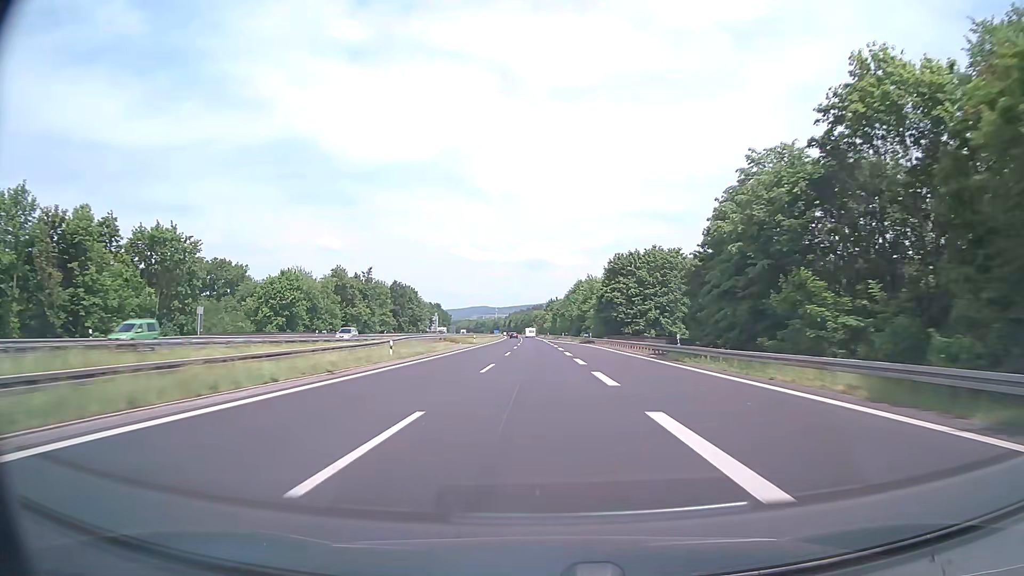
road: motorway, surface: asphalt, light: Day
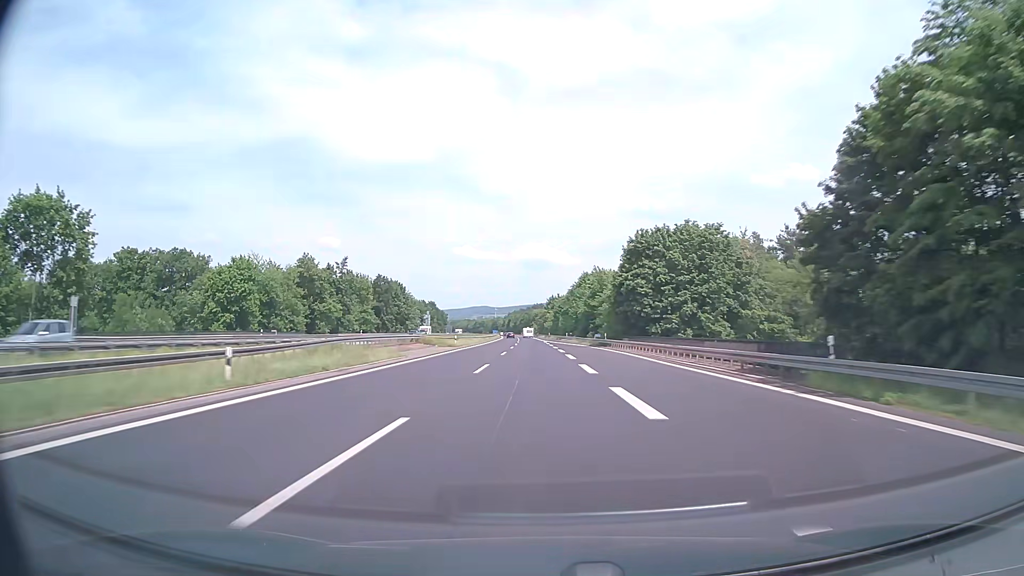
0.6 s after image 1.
(0.0, +19.1) m; 0°
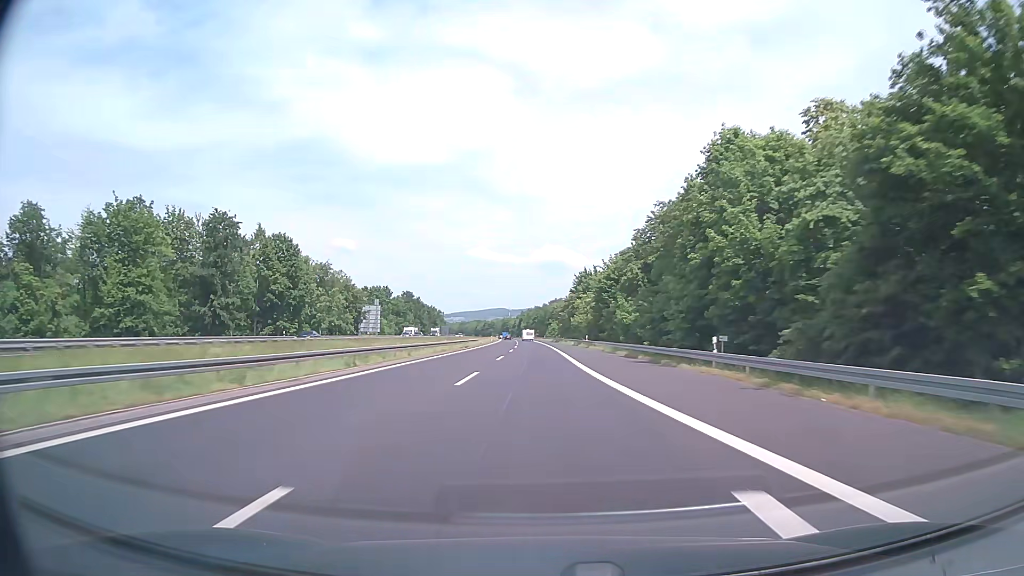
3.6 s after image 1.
(-1.3, +95.3) m; -1°
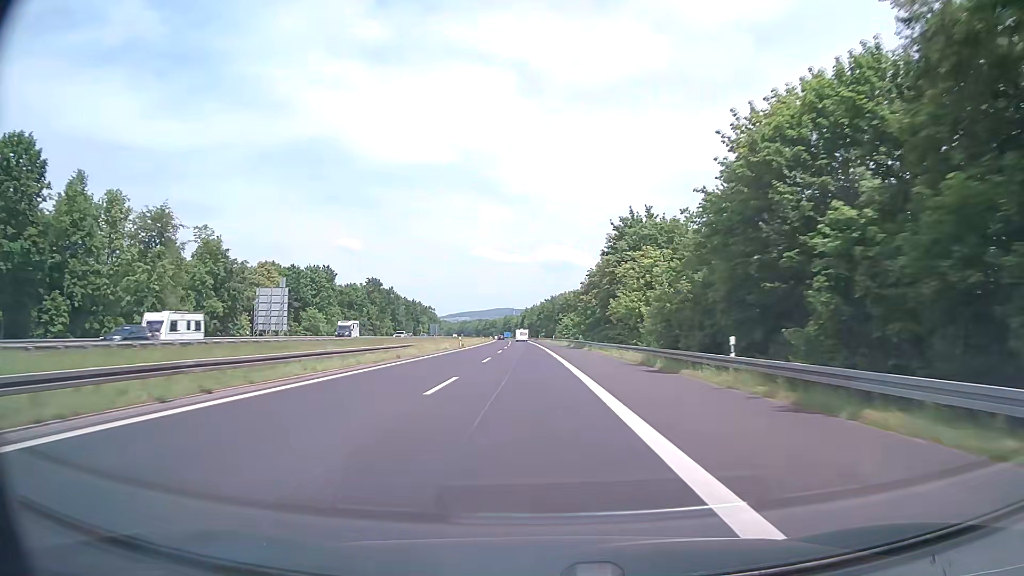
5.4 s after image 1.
(-0.3, +57.1) m; -1°
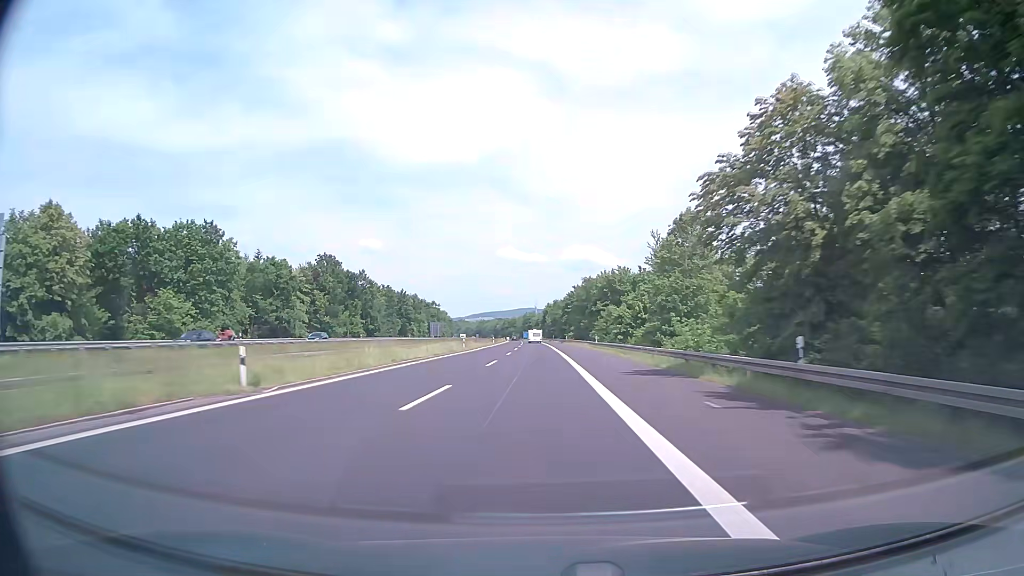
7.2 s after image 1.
(-0.9, +57.1) m; -2°
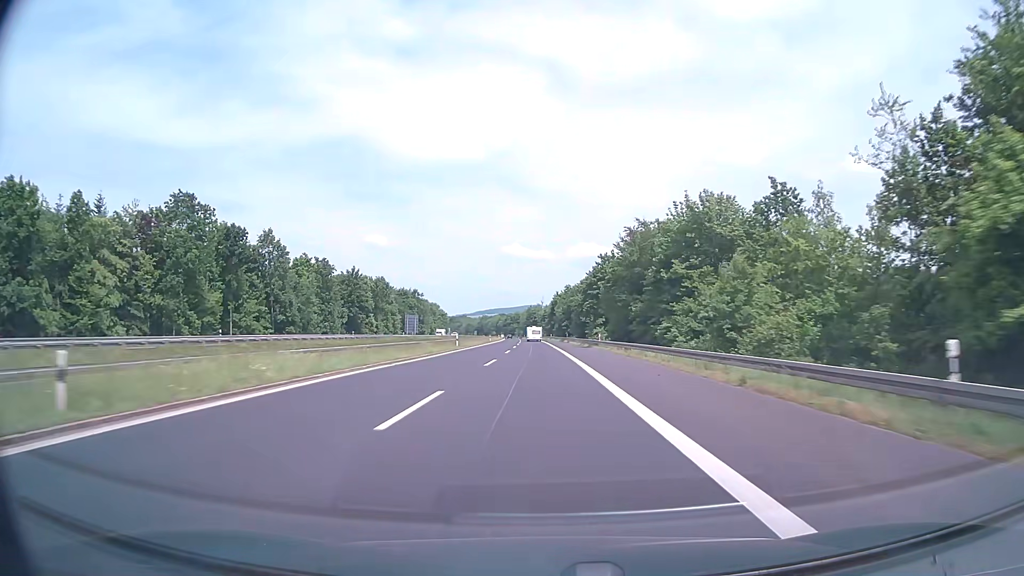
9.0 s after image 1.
(-0.4, +57.2) m; -1°
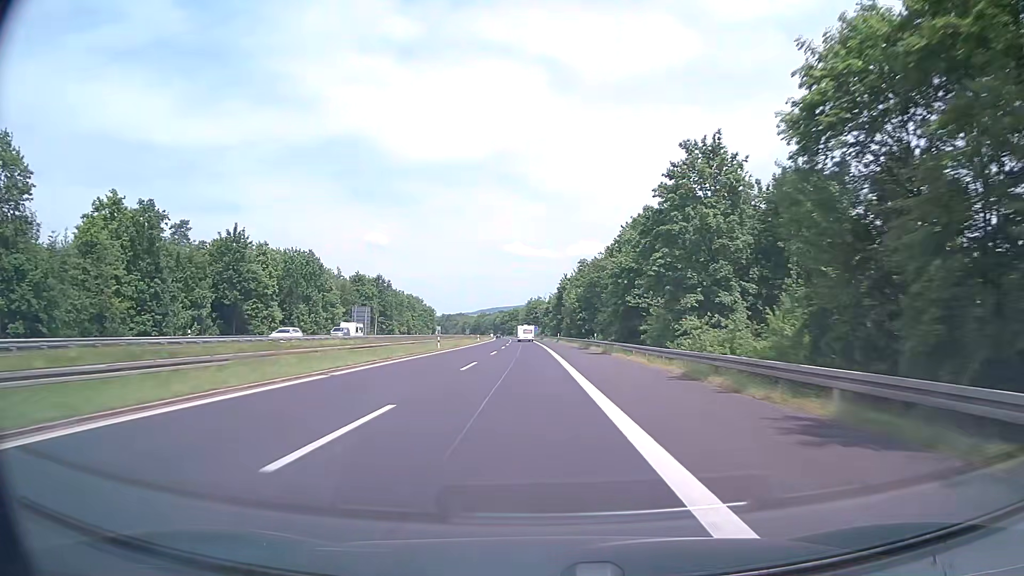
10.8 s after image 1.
(0.0, +57.2) m; 0°
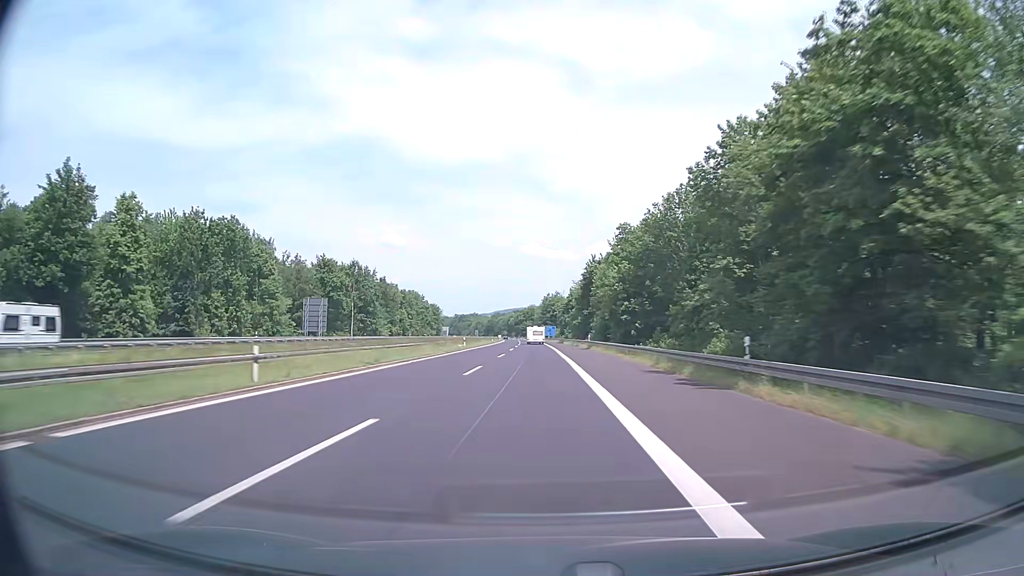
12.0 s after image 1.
(-0.4, +38.1) m; -1°
(0, +10) (0, +20) (0, +30) (0, +40) (0, +50) (0, +60) (-1, +70) (-1, +80) (-1, +90) (-1, +100) m
